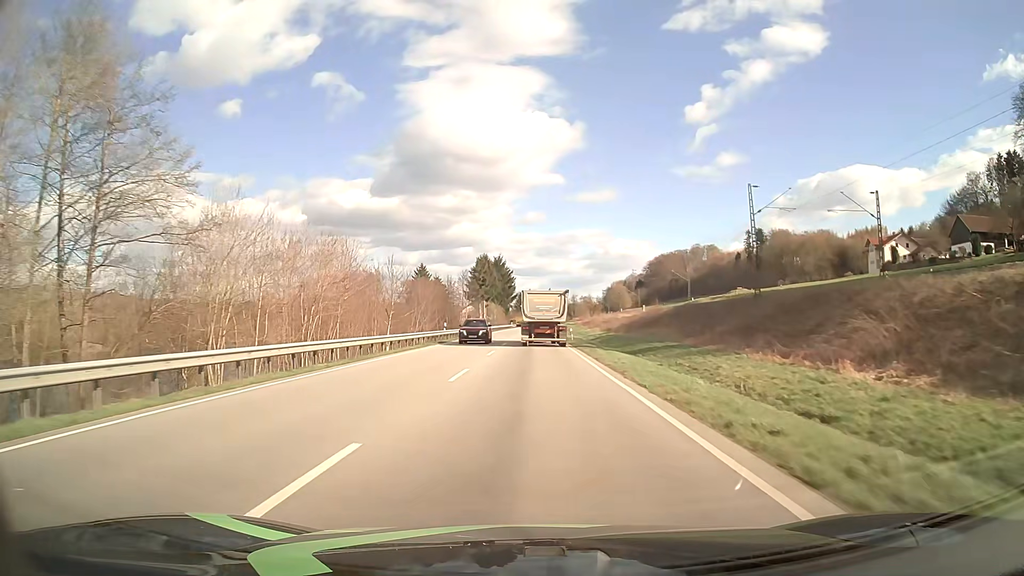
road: primary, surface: asphalt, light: Day
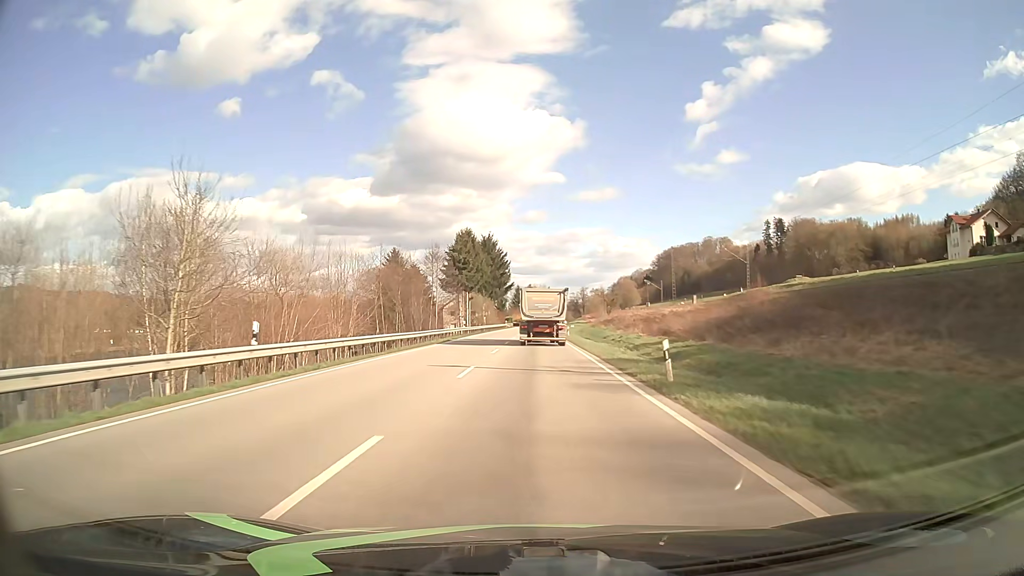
(-0.1, +36.5) m; 0°
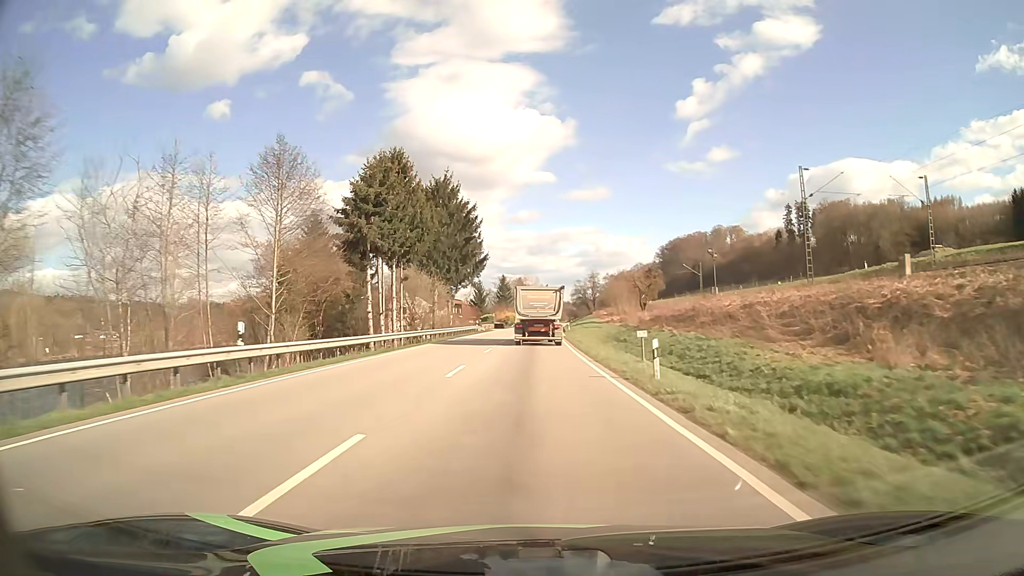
(+0.3, +48.9) m; +1°
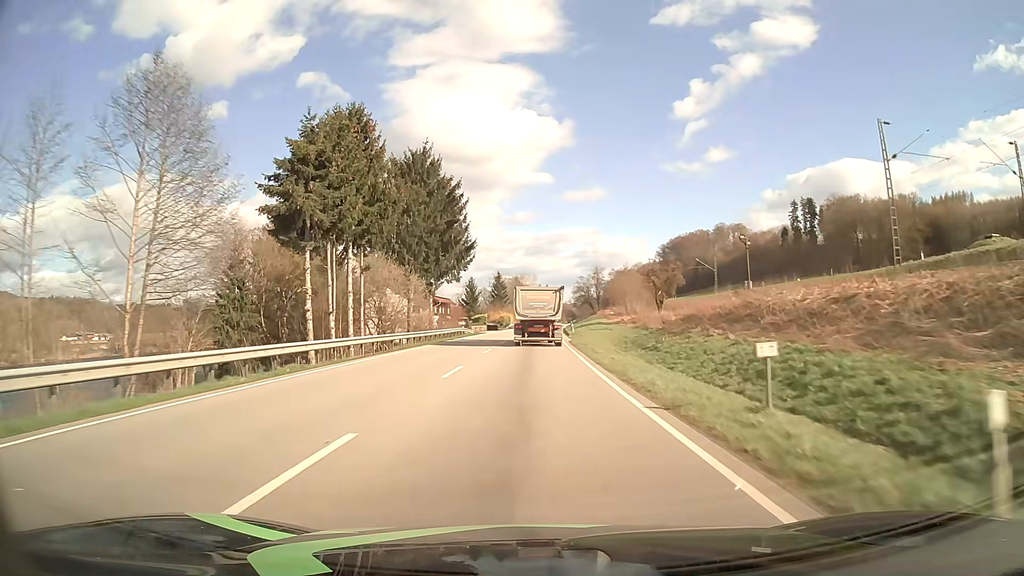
(0.0, +12.2) m; 0°
(0, +10) (0, +20) (0, +30) (0, +40) (0, +50) (0, +60) (+1, +70) (+1, +80) (+1, +90) (+2, +100) m
